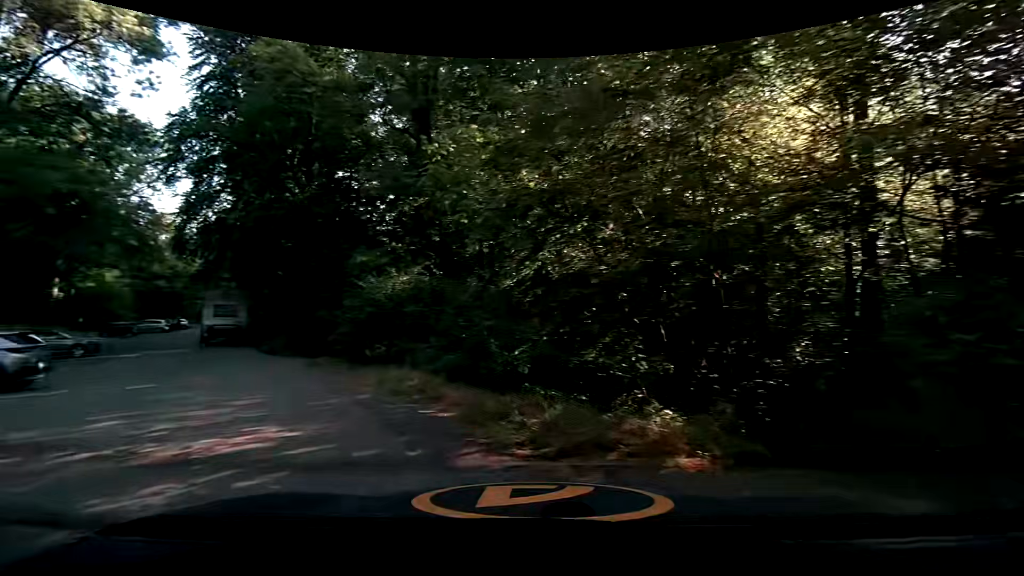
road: tertiary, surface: asphalt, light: Day
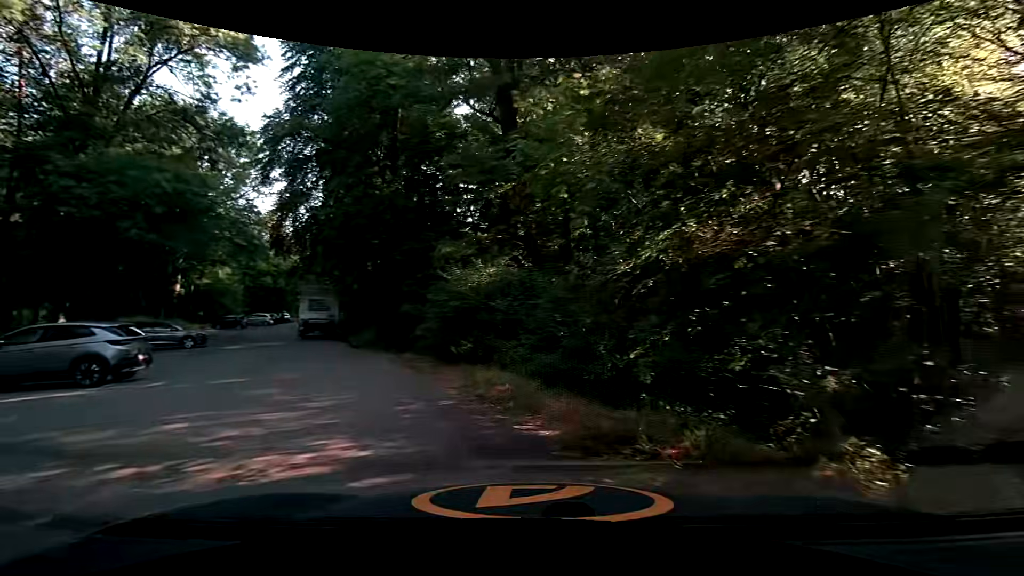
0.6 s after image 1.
(-0.1, +1.6) m; -11°
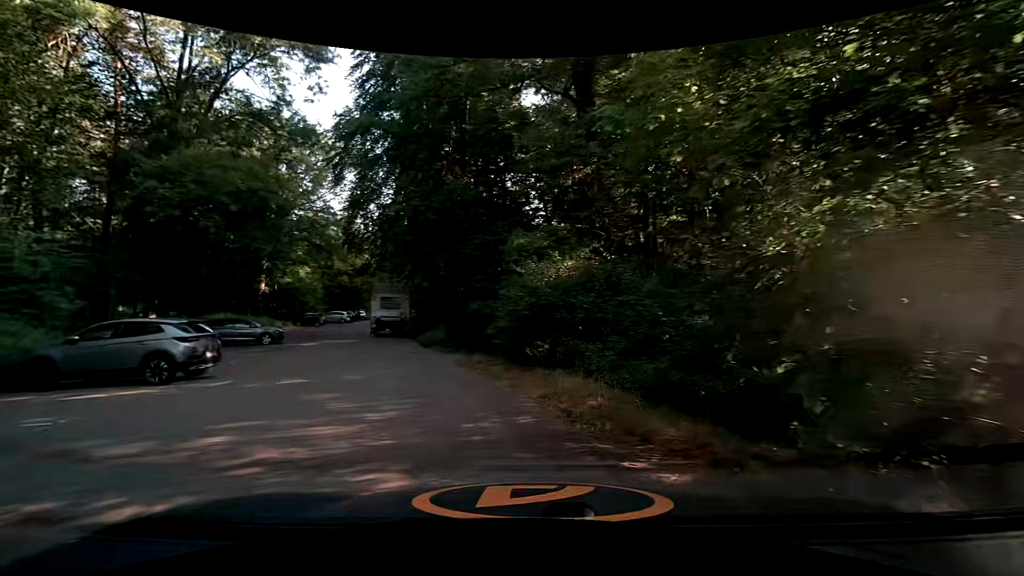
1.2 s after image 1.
(-0.1, +1.5) m; -6°
